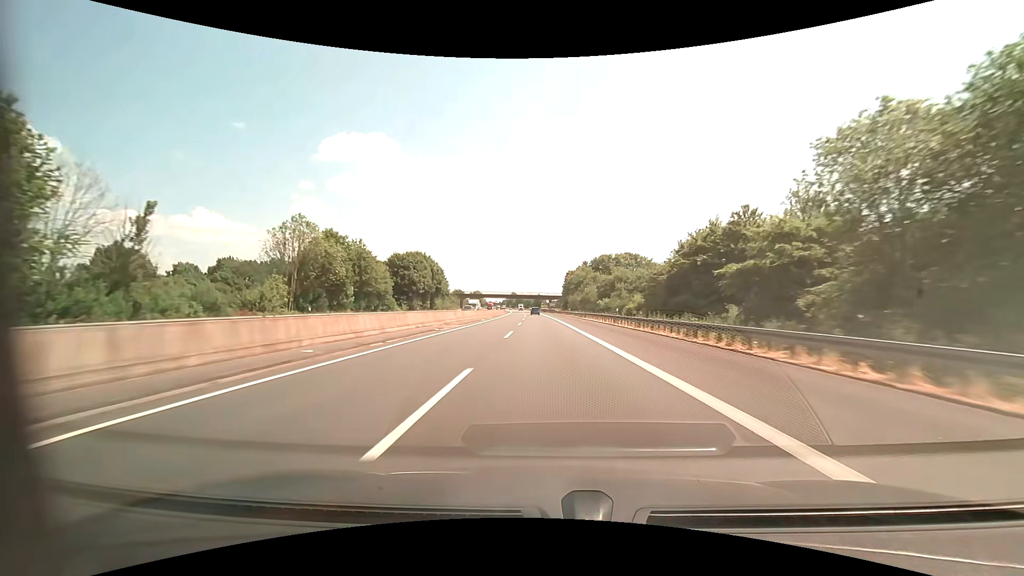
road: motorway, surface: asphalt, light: Day
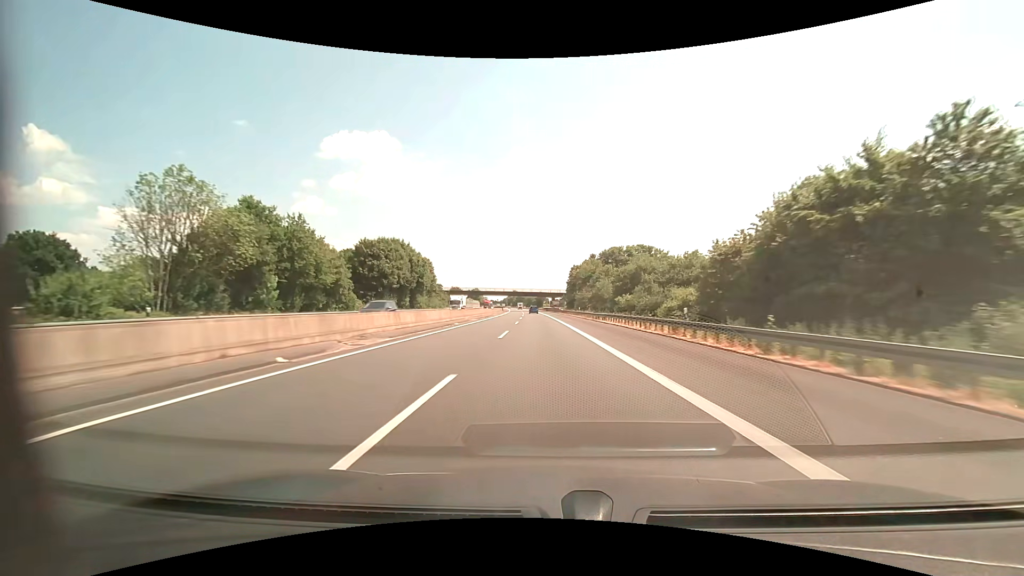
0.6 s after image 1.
(-0.1, +19.2) m; 0°
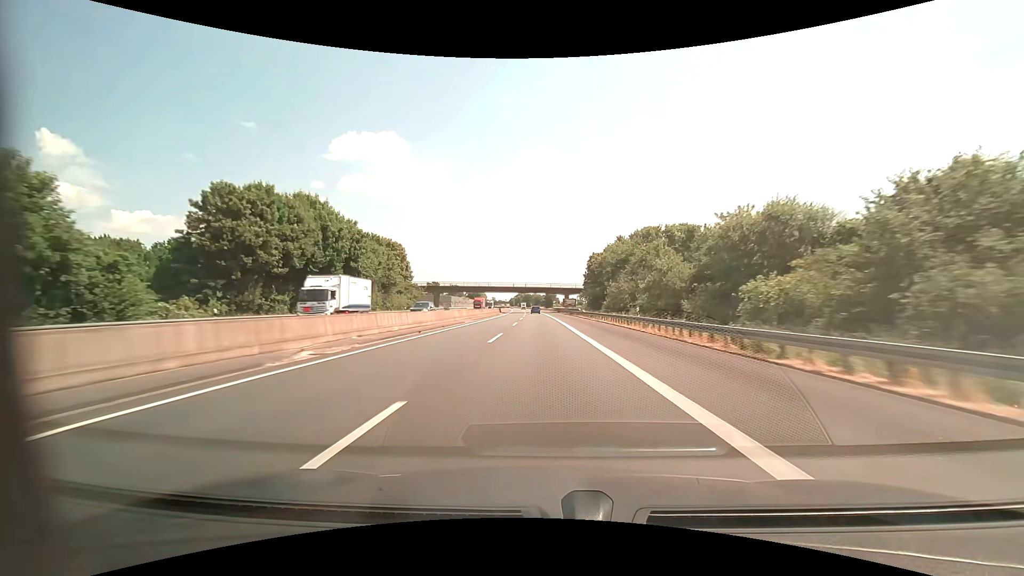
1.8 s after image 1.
(-0.2, +38.8) m; -1°
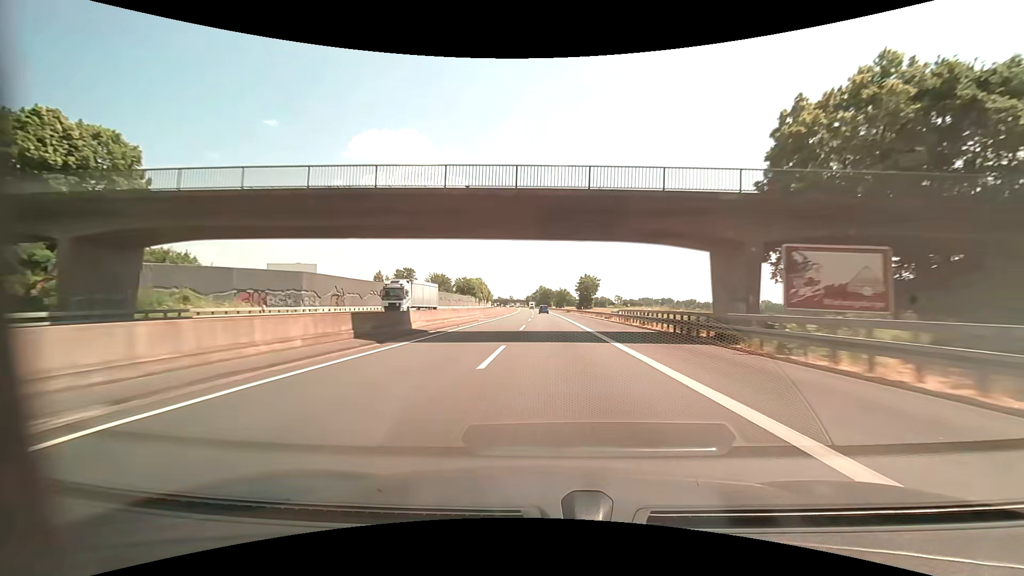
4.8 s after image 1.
(-2.7, +98.6) m; -3°
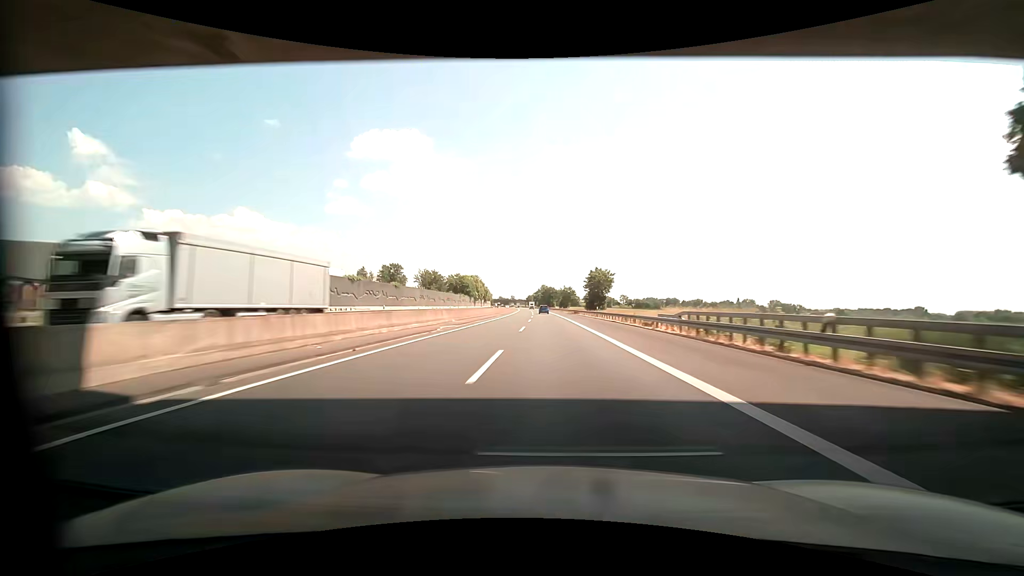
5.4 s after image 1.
(-0.1, +19.9) m; 0°
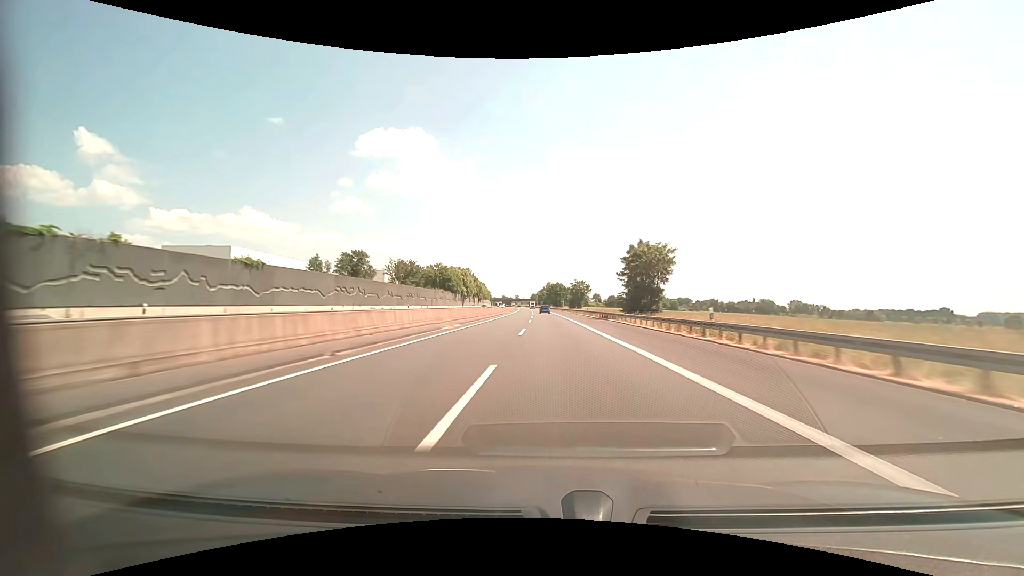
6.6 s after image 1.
(-0.4, +40.0) m; -1°
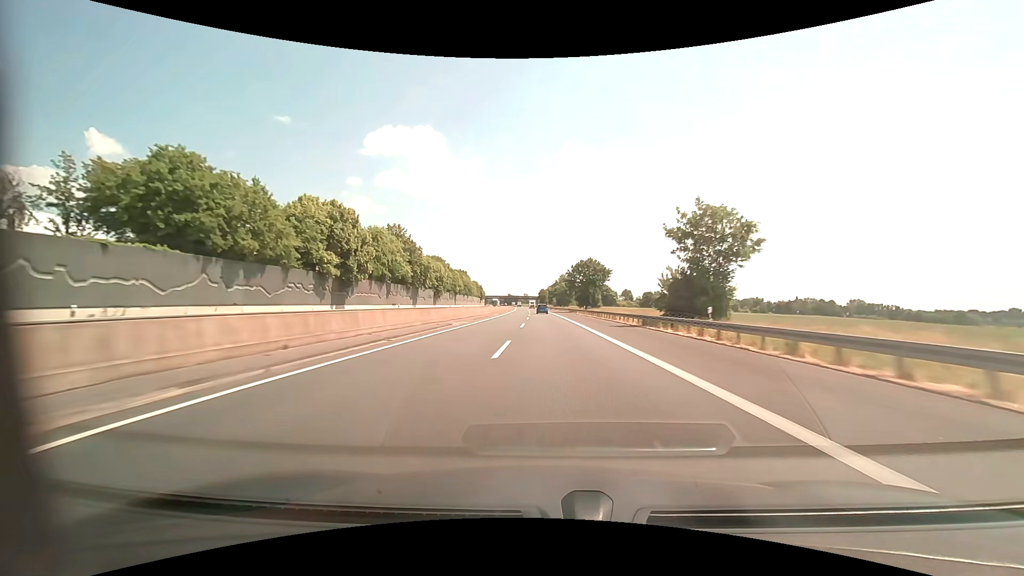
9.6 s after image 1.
(-1.1, +100.6) m; -1°
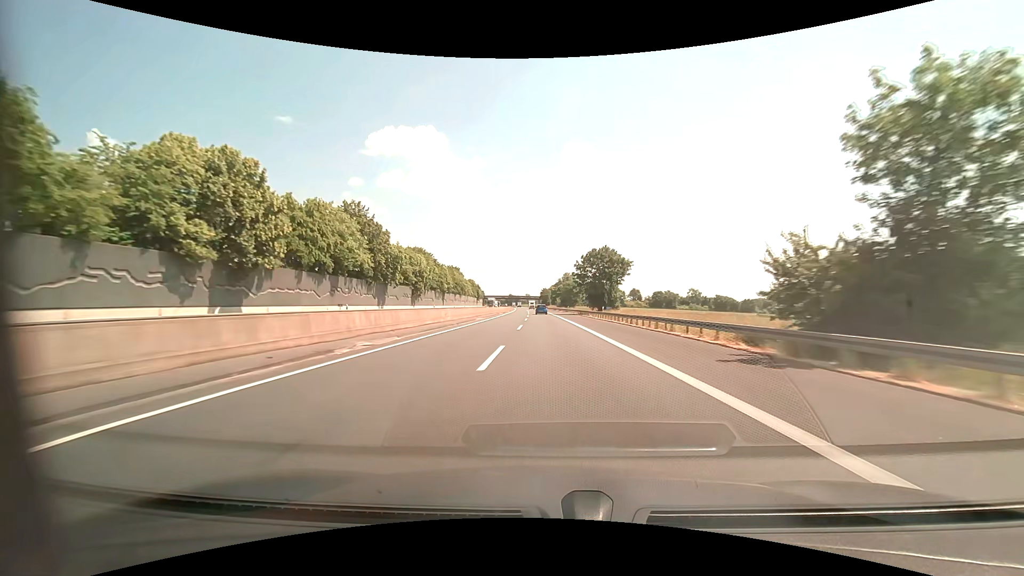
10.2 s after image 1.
(0.0, +20.2) m; 0°
(0, +10) (0, +20) (0, +30) (0, +40) (0, +50) (0, +60) (-1, +70) (-1, +80) (-1, +90) (-1, +100) m
